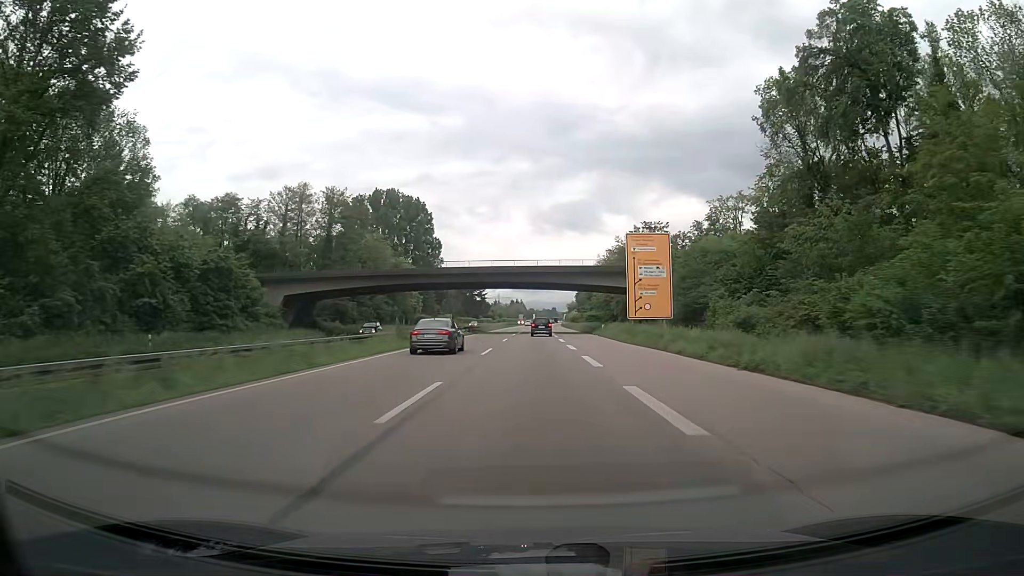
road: trunk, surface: asphalt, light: Day
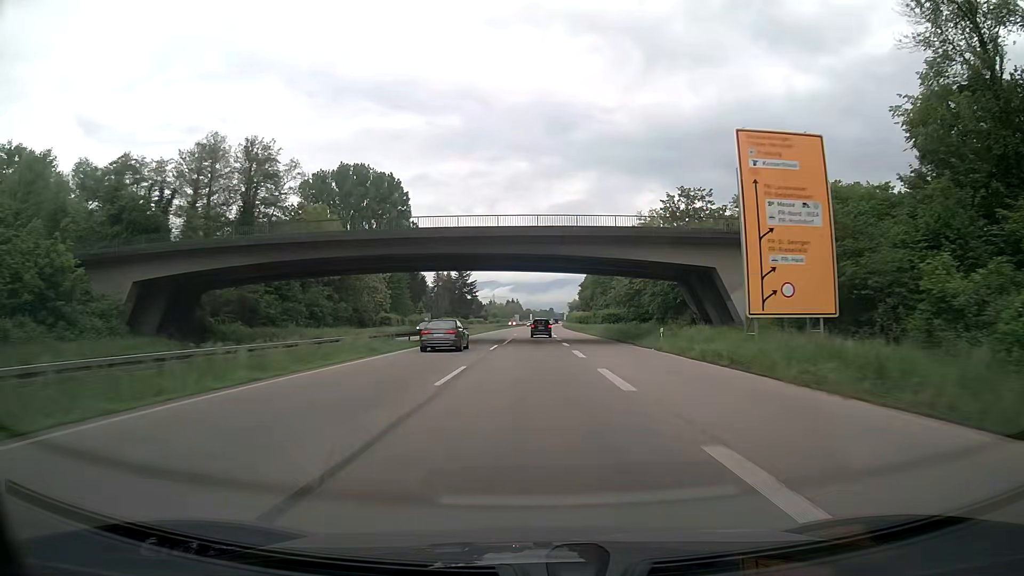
(+0.1, +30.7) m; 0°
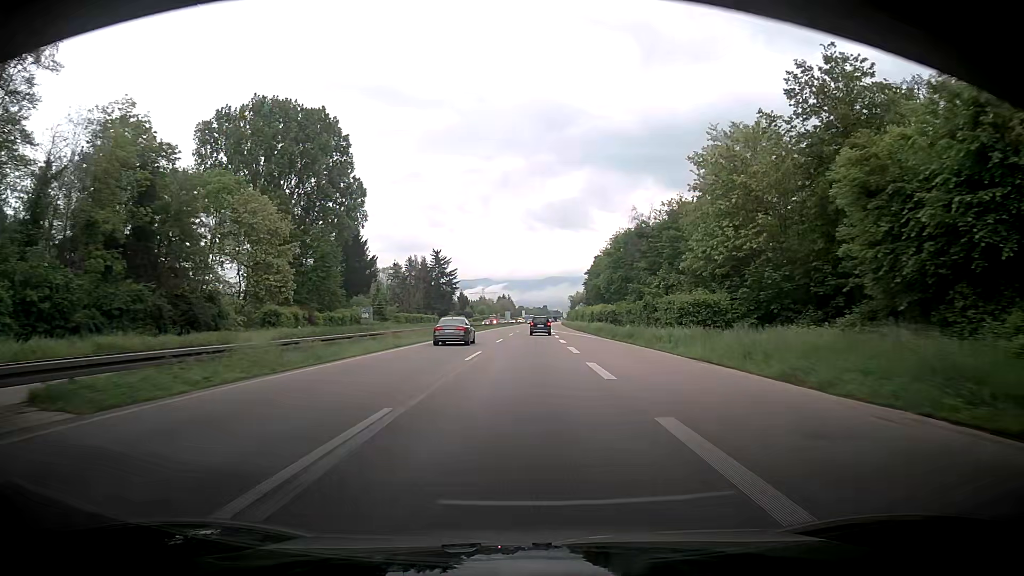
(+0.3, +46.0) m; +1°
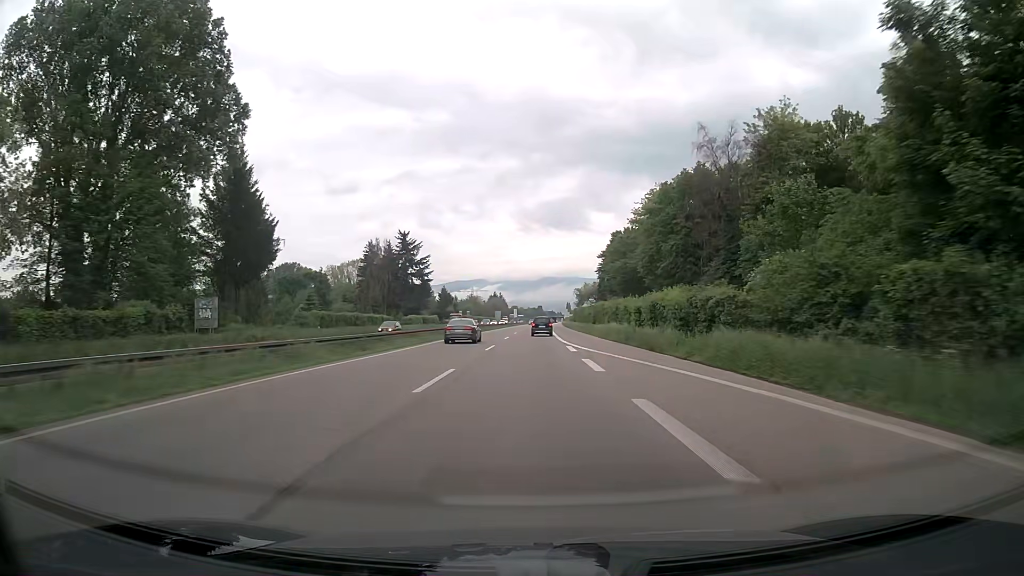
(+0.1, +46.1) m; 0°
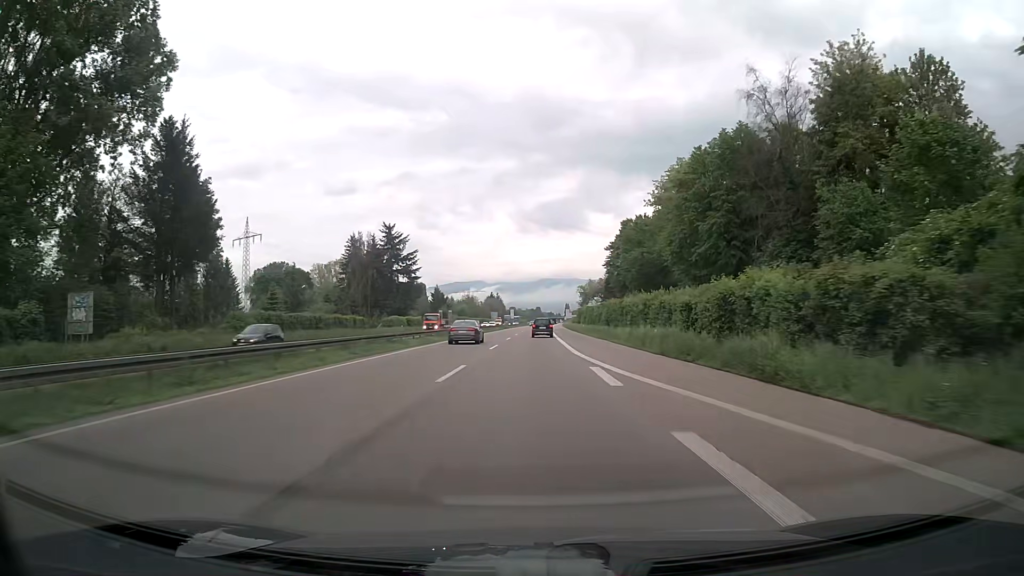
(0.0, +15.4) m; 0°
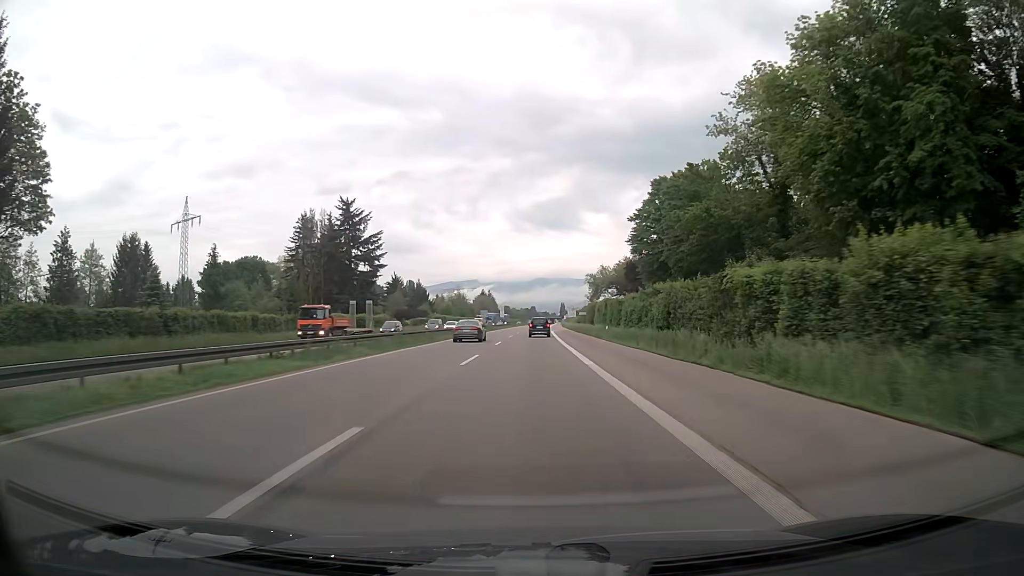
(+0.1, +30.7) m; 0°
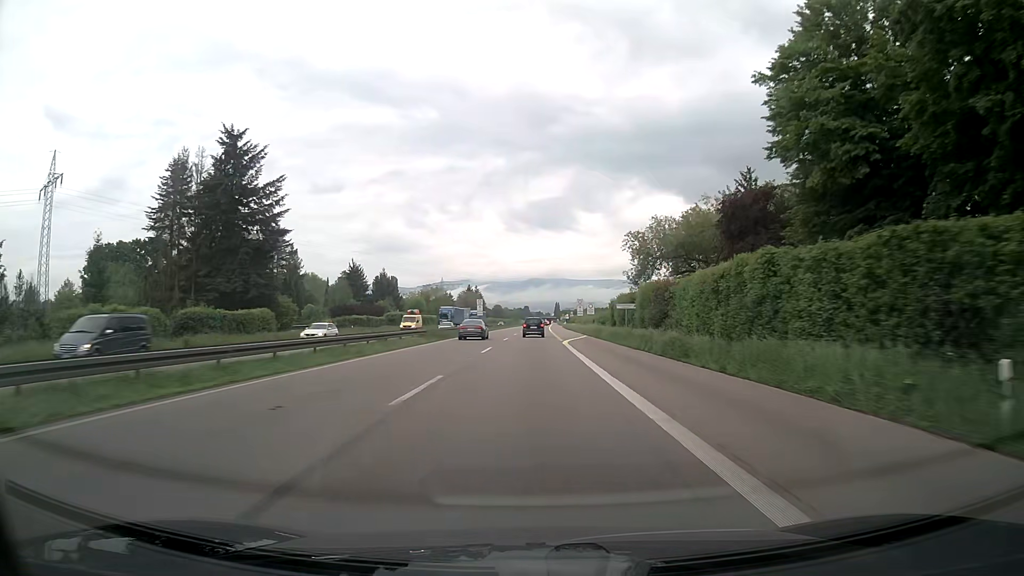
(+0.2, +46.1) m; 0°
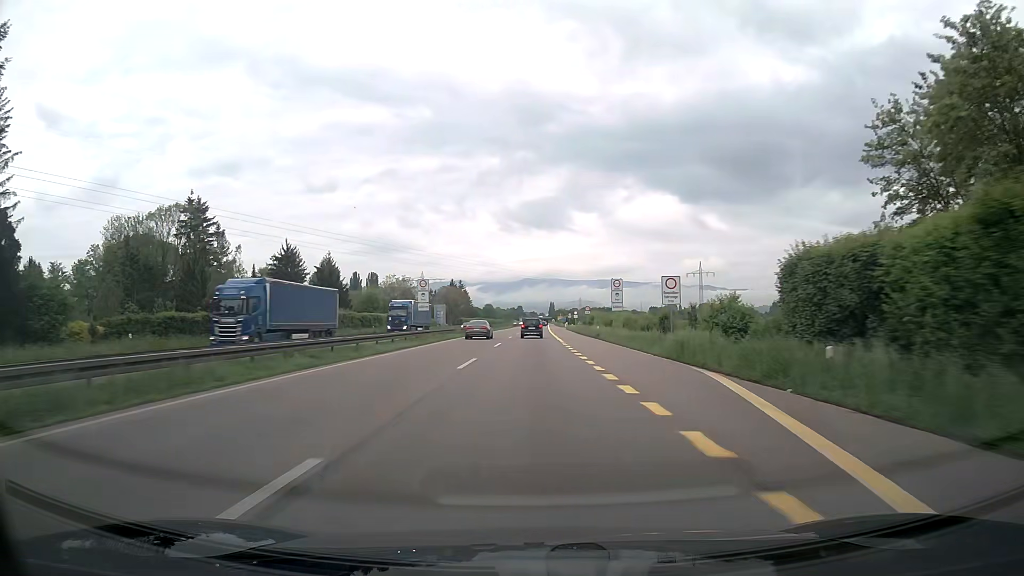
(+0.3, +46.1) m; +1°
(0, +10) (0, +20) (0, +30) (0, +40) (0, +50) (0, +60) (0, +70) (0, +80) (+1, +90) (+1, +100) m
